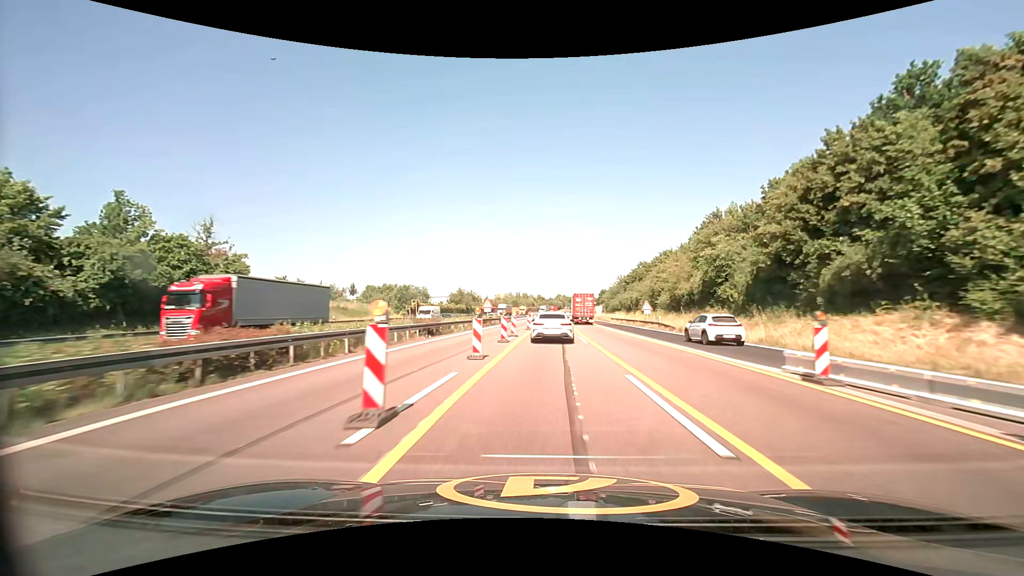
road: motorway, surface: asphalt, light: Day
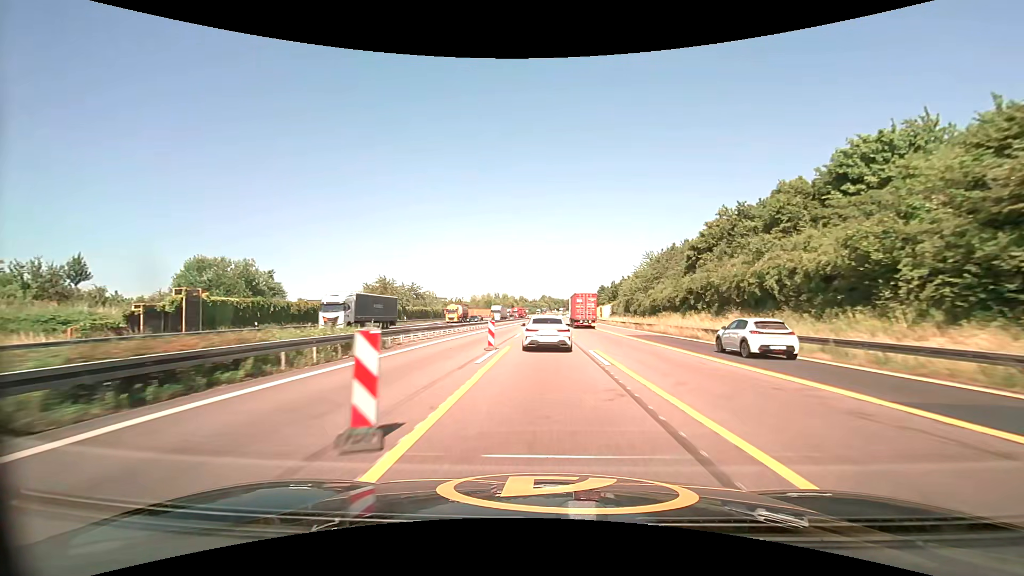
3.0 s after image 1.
(+1.4, +62.3) m; +2°
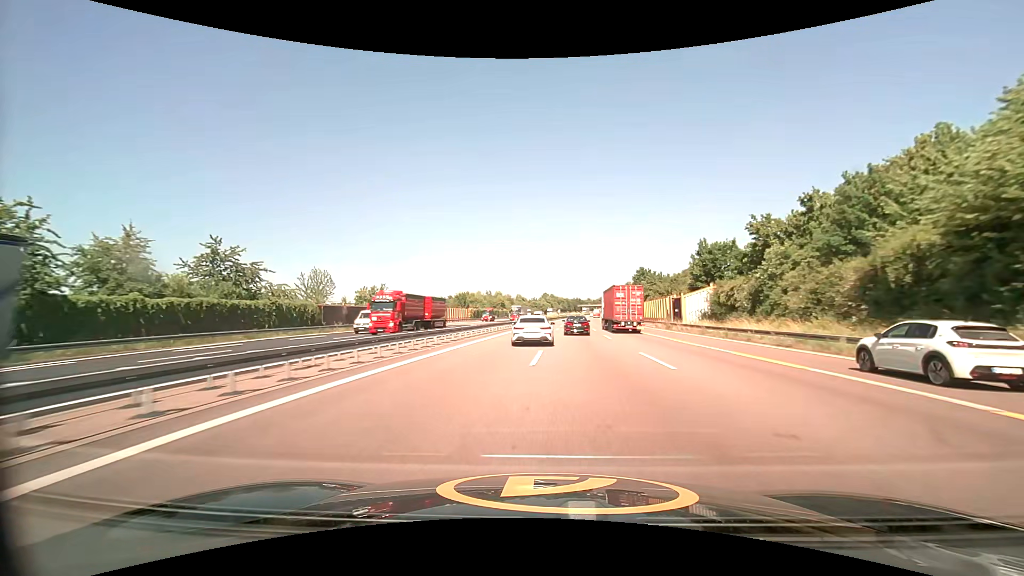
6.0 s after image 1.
(+0.1, +73.4) m; 0°
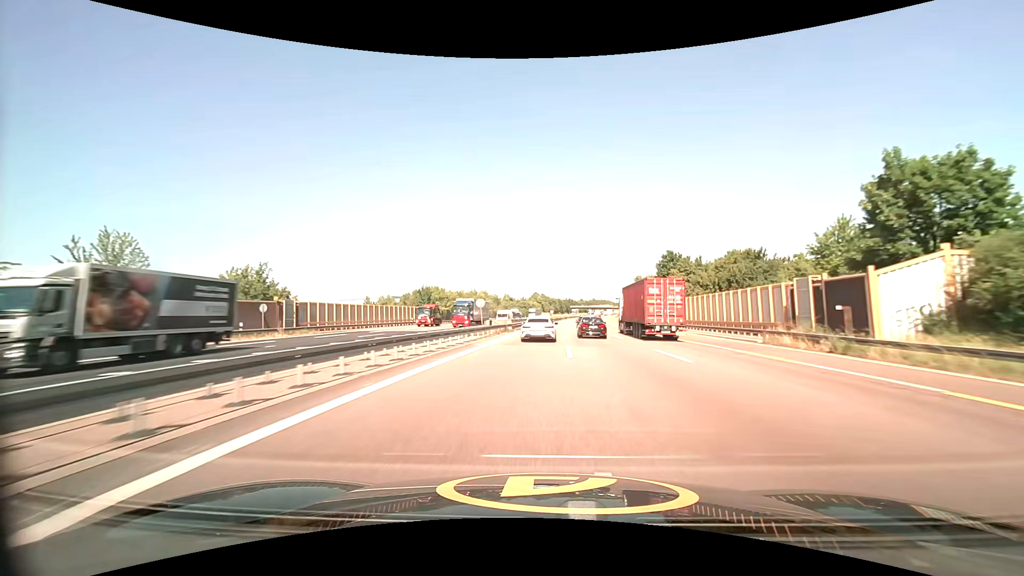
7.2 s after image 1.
(+0.2, +33.6) m; +1°
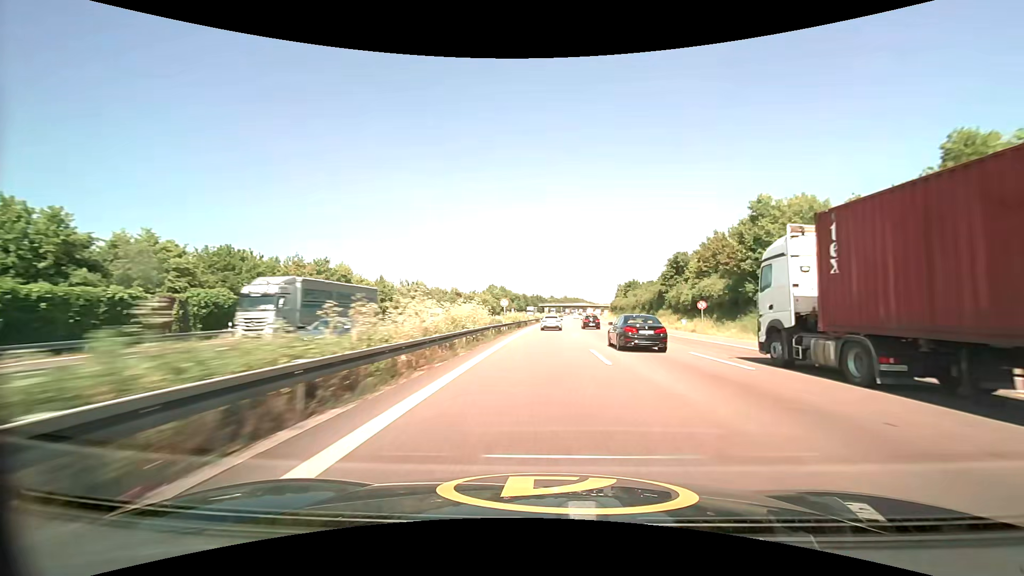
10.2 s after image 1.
(+3.4, +93.2) m; +4°
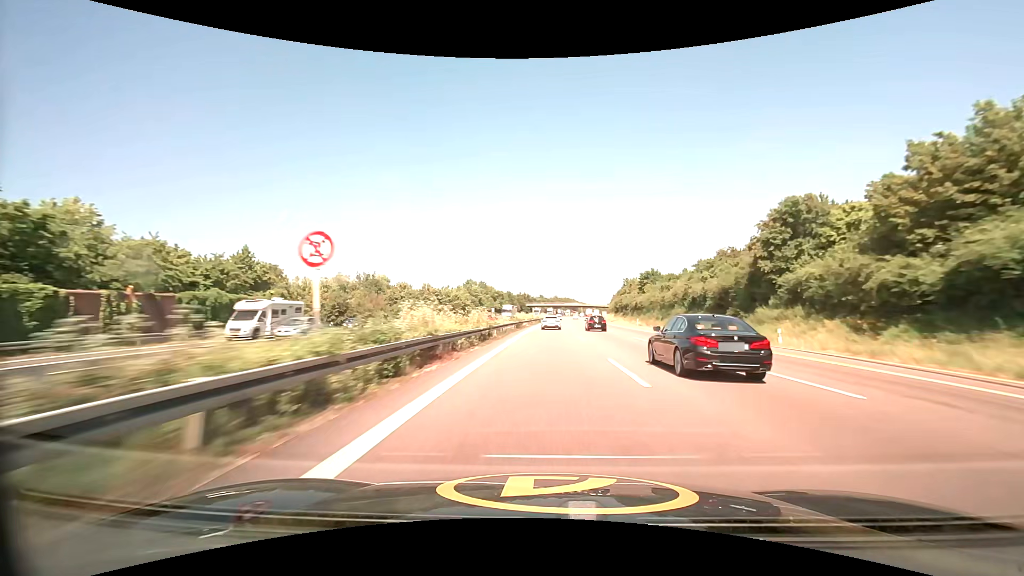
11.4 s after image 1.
(+0.5, +40.4) m; +1°
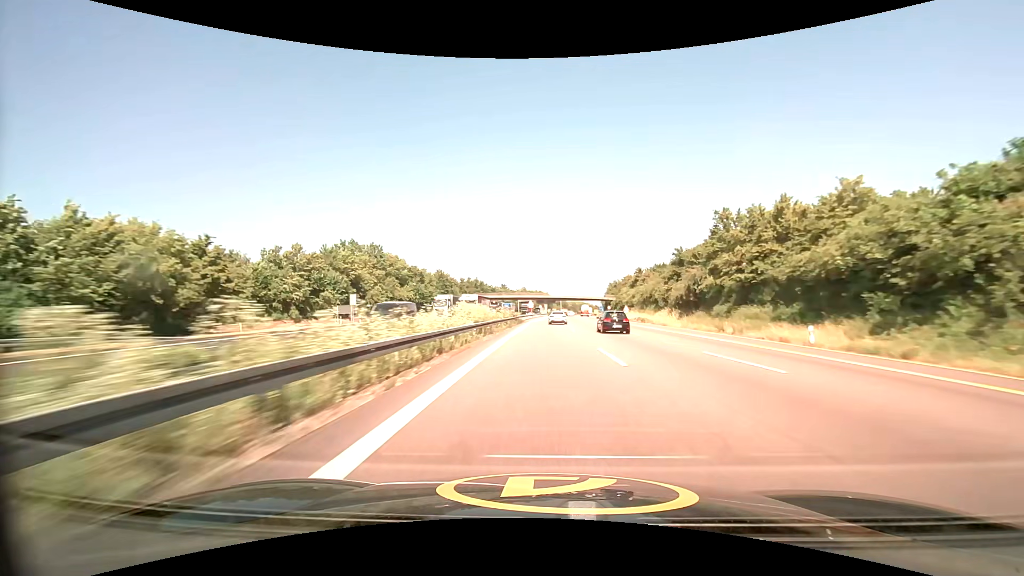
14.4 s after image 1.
(+3.2, +104.7) m; +3°
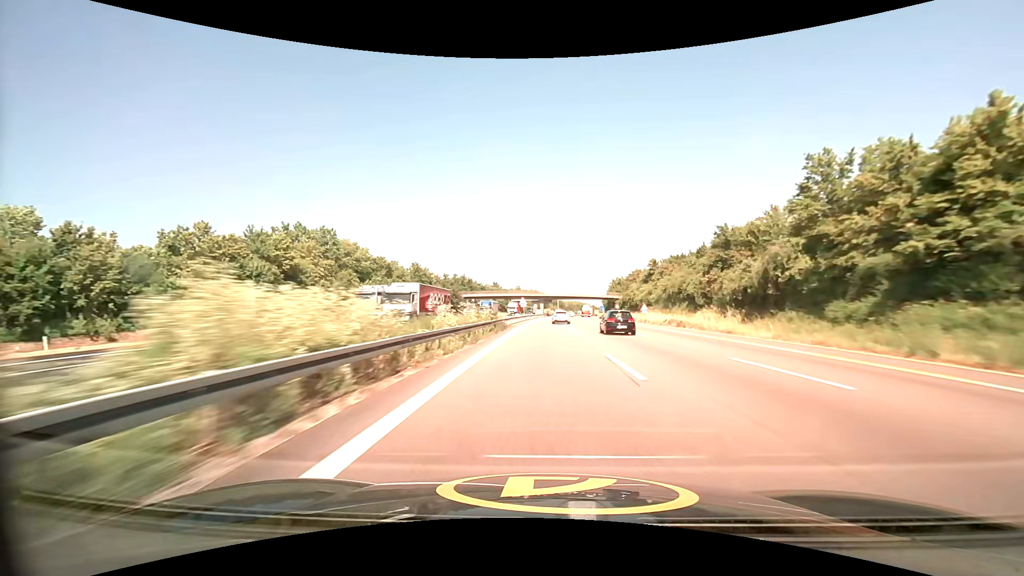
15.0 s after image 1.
(+0.1, +20.6) m; +1°
(0, +10) (0, +20) (0, +30) (0, +40) (0, +50) (0, +60) (+1, +70) (+1, +80) (+1, +90) (+2, +100) m
